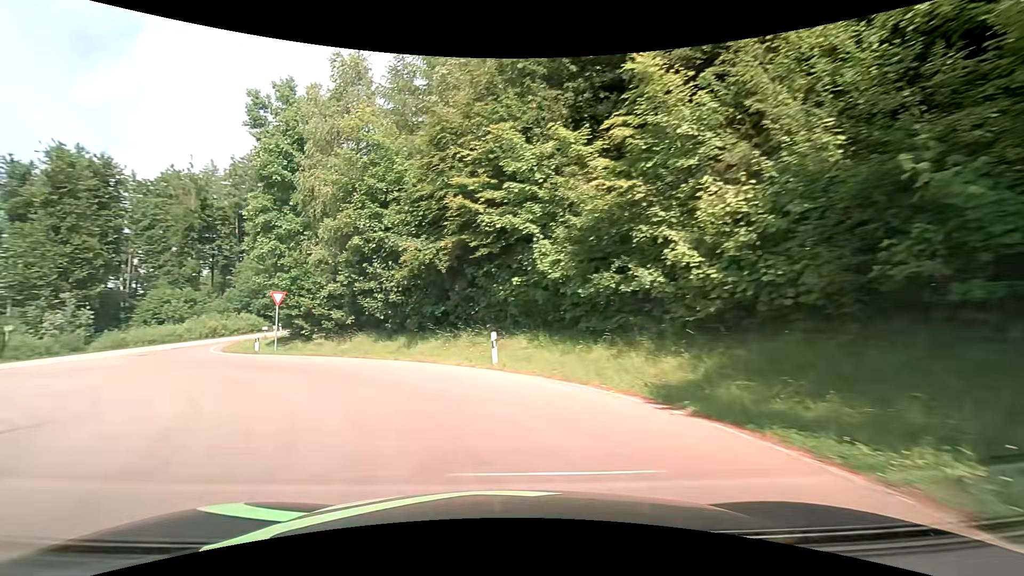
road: tertiary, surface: asphalt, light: Day
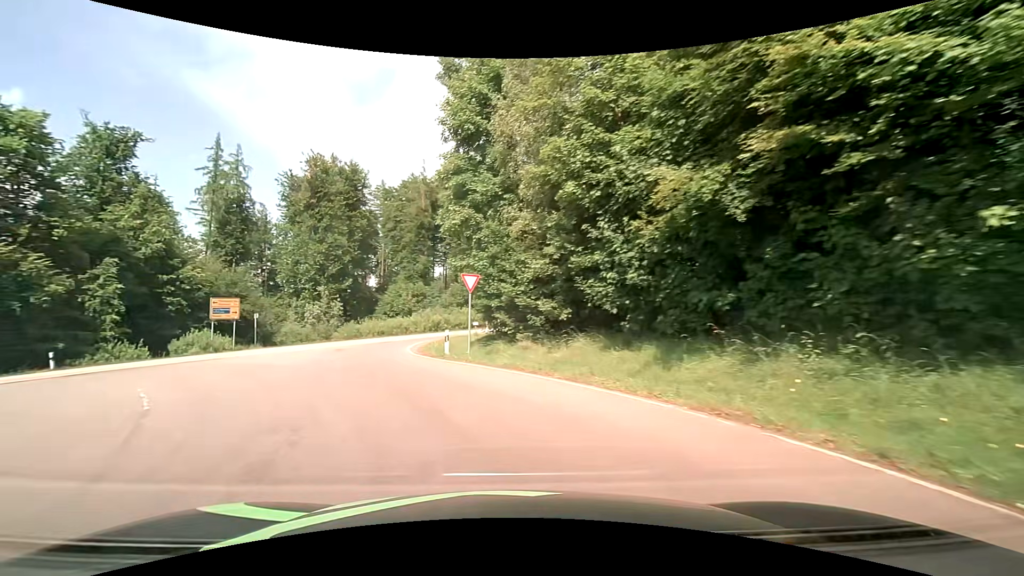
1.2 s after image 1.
(-2.3, +9.9) m; -25°
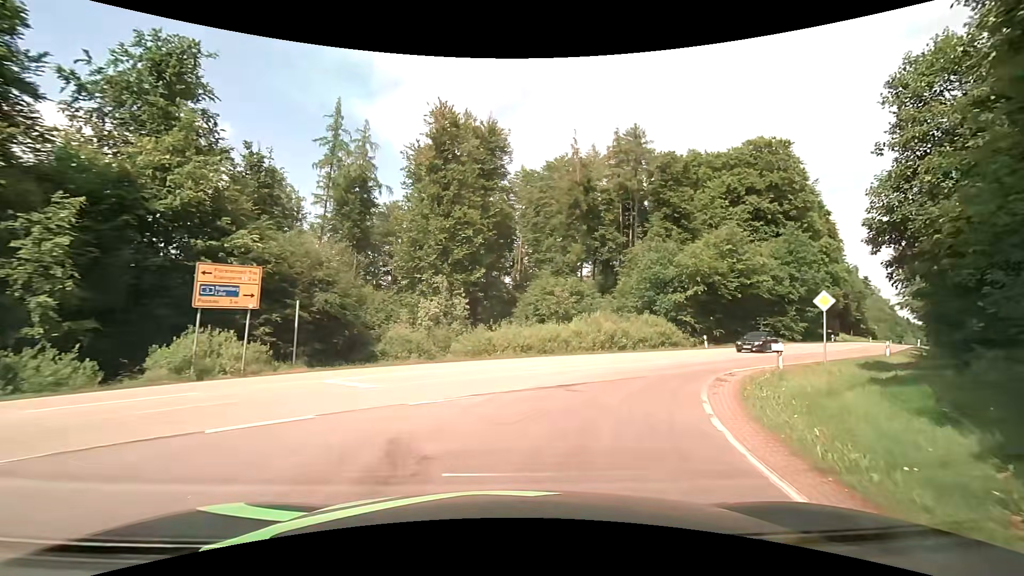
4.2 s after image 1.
(-6.6, +21.7) m; -17°
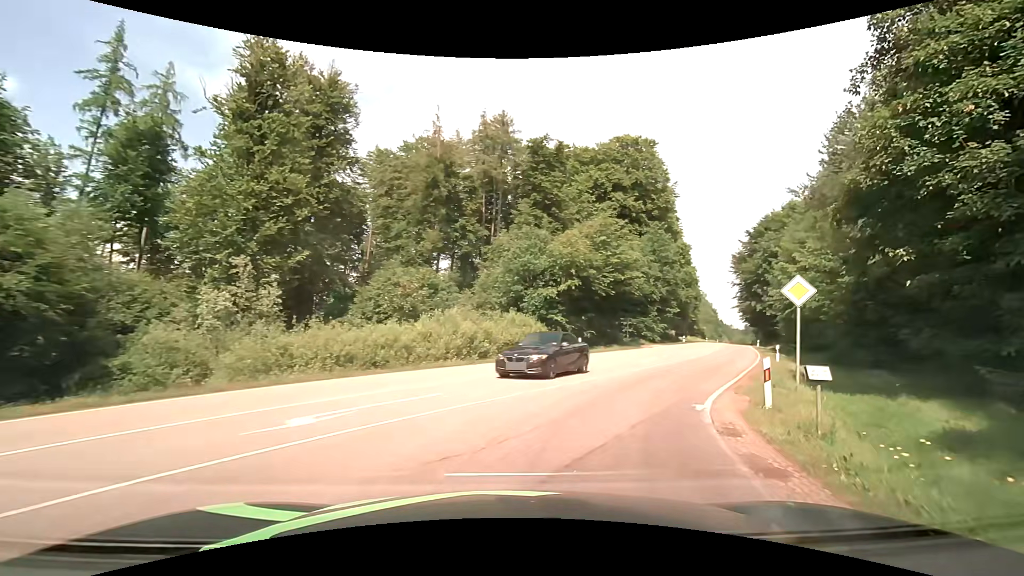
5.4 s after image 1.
(+1.1, +9.4) m; +15°
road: secondary
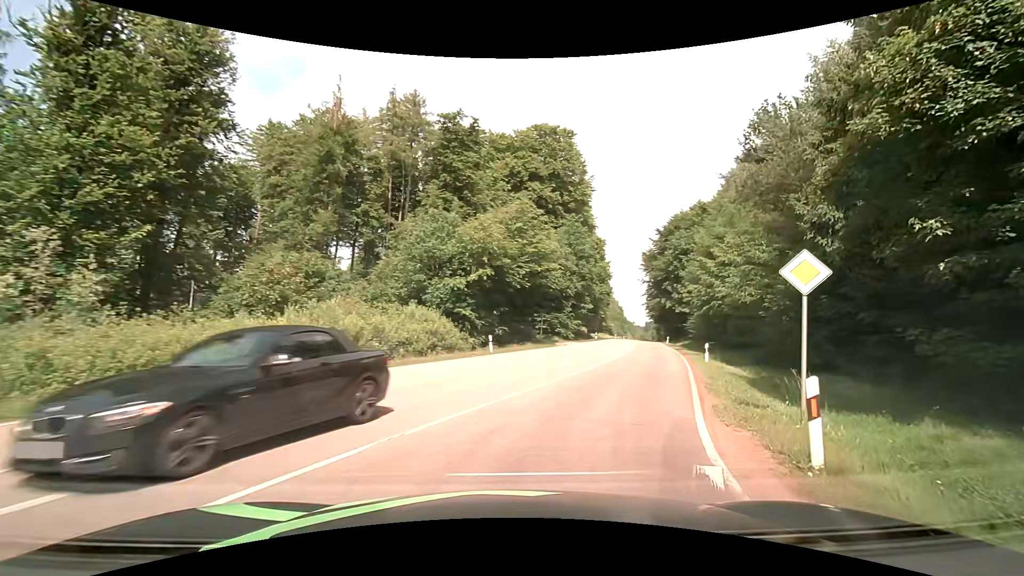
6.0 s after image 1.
(+0.4, +5.1) m; +9°
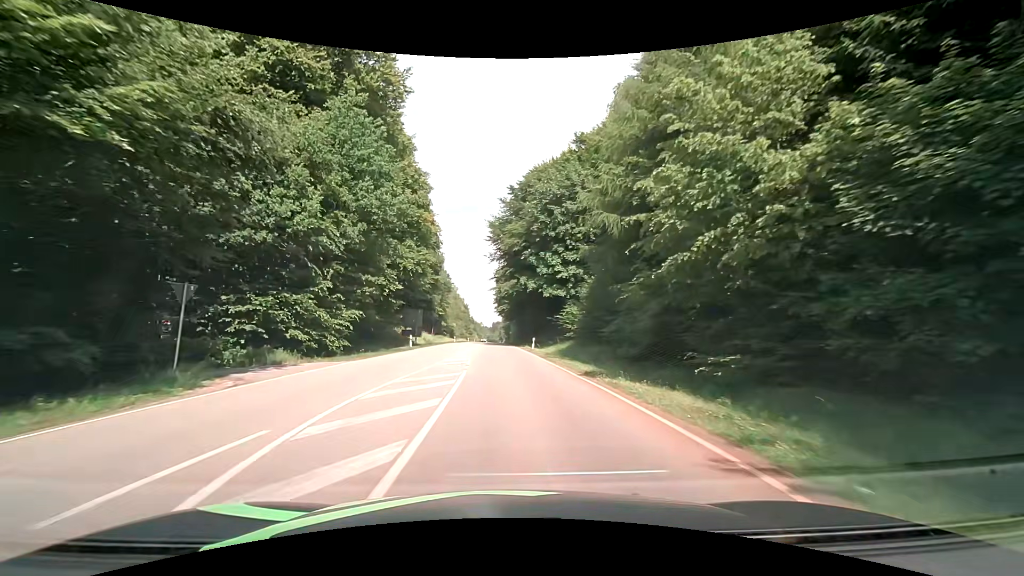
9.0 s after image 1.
(+9.1, +32.2) m; +19°
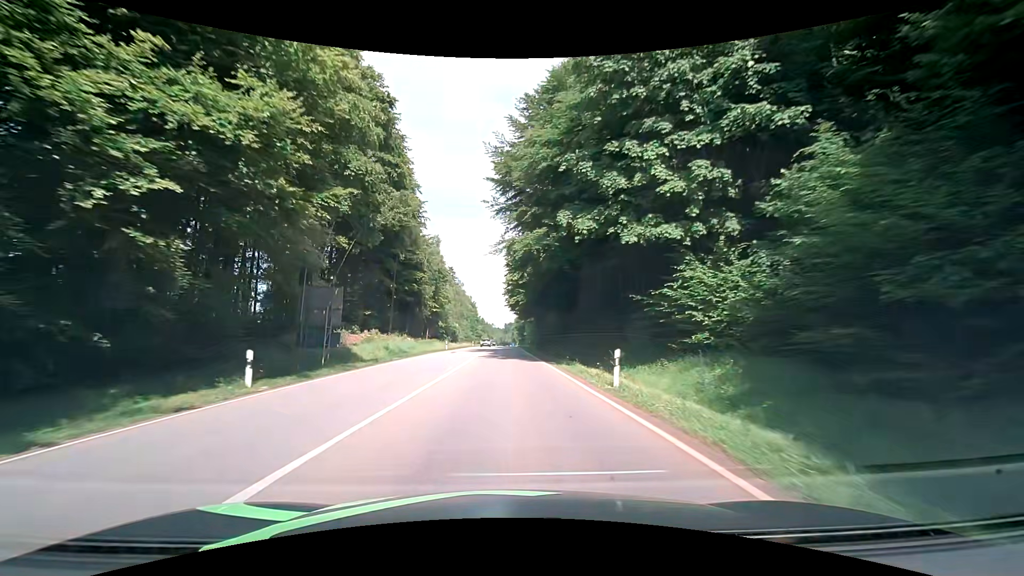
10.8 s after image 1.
(-0.2, +27.8) m; 0°
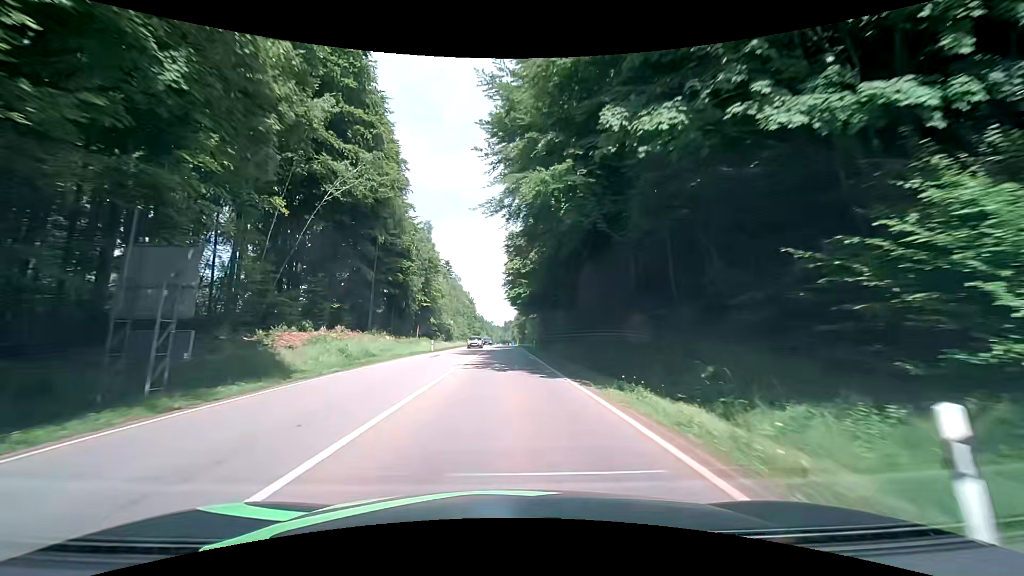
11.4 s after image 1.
(-0.2, +10.6) m; -1°
(0, +10) (0, +20) (0, +30) (0, +40) (0, +50) (0, +60) (0, +70) (0, +80) (+1, +90) (+1, +100) m
